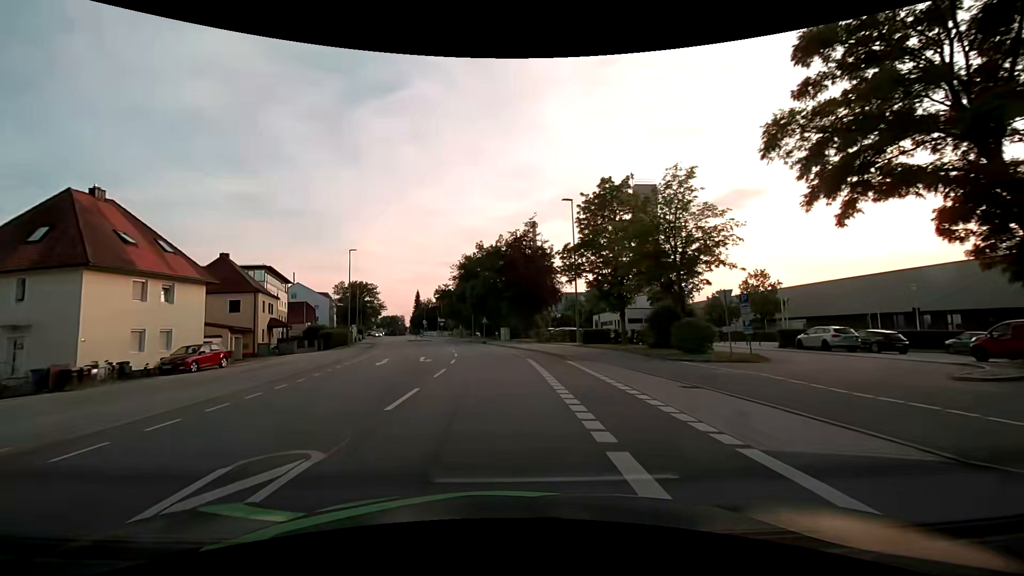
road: tertiary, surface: asphalt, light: Day
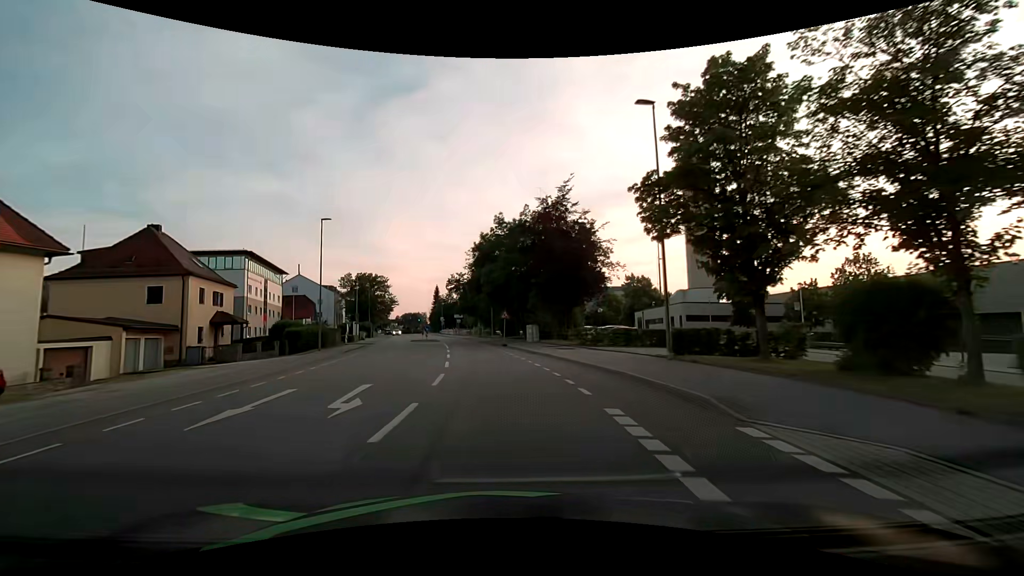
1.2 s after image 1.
(-0.3, +14.6) m; -3°
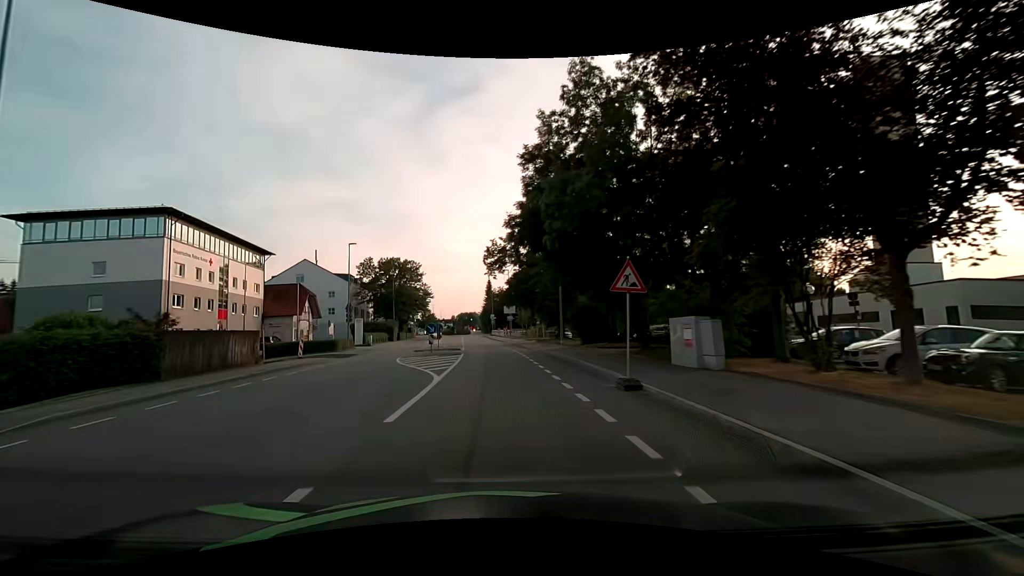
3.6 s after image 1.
(-1.3, +28.8) m; -6°
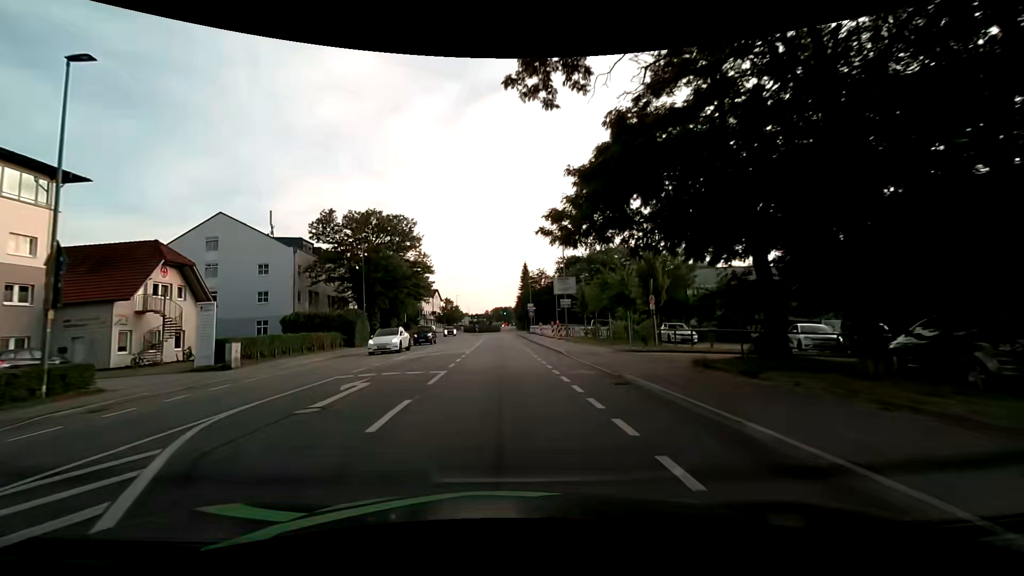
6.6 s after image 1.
(-1.4, +35.2) m; -5°
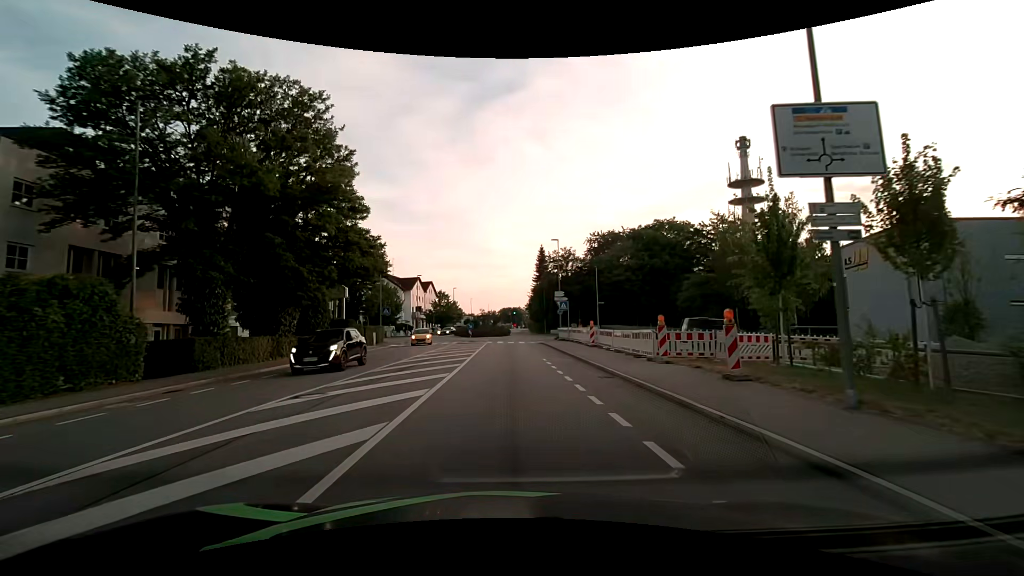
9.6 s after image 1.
(-0.2, +31.1) m; 0°
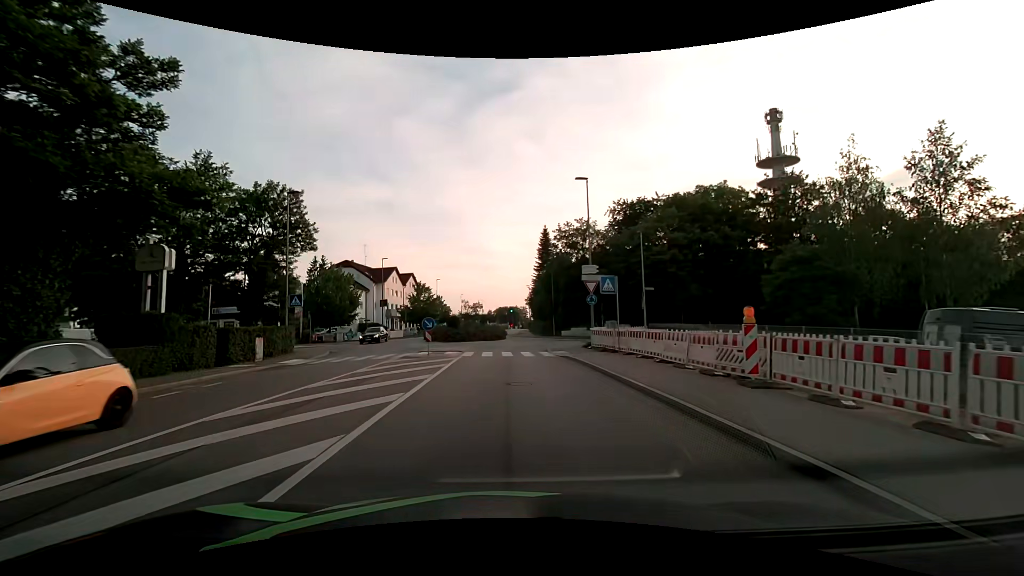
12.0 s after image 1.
(+0.2, +20.9) m; +1°
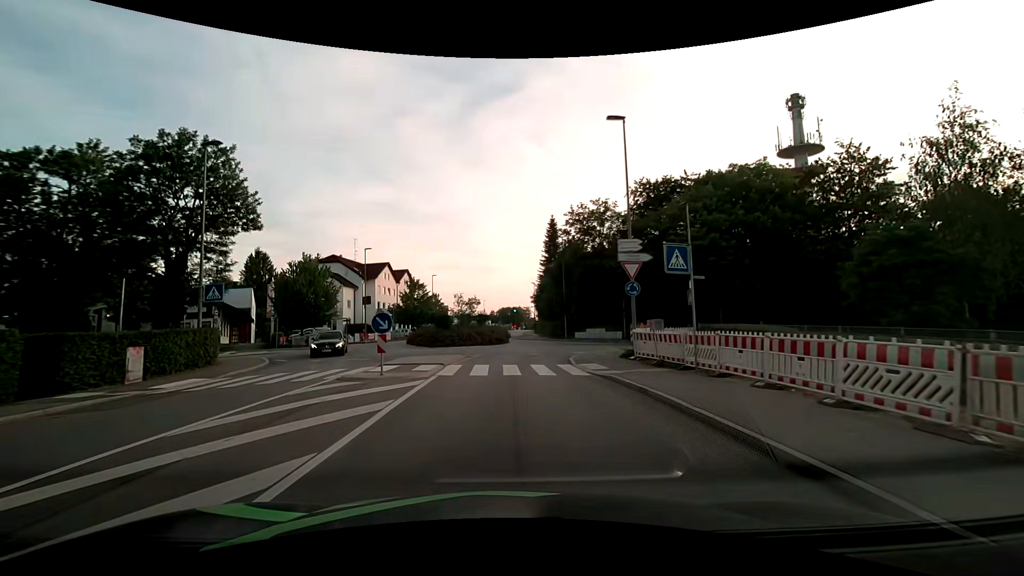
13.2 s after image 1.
(0.0, +8.8) m; -1°
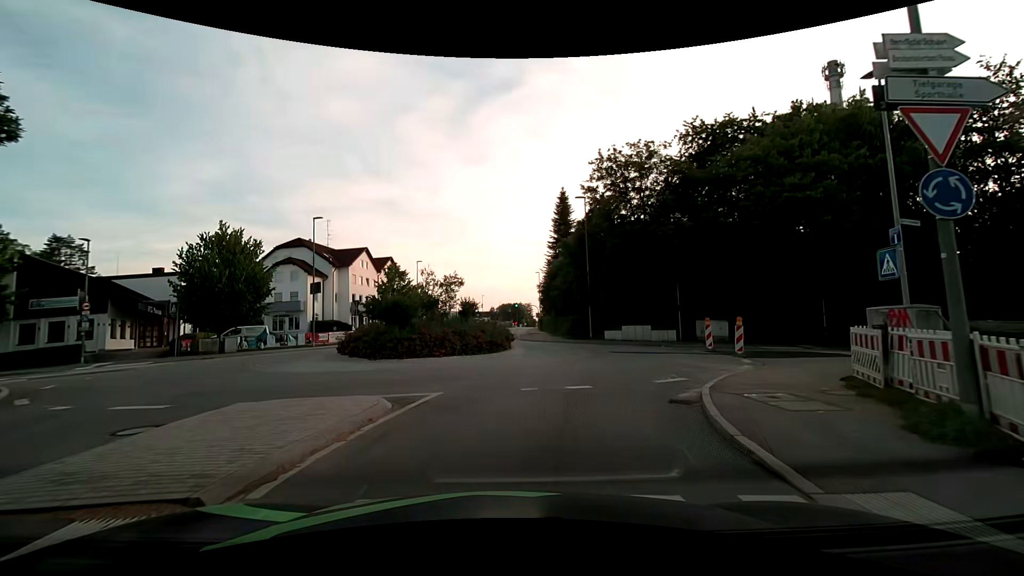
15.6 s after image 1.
(+0.1, +14.2) m; 0°
(+1, +10) (+4, +19) (+4, +29) (+1, +38) (0, +48) (0, +58) (0, +68) (0, +78) (0, +88) (0, +98) m
